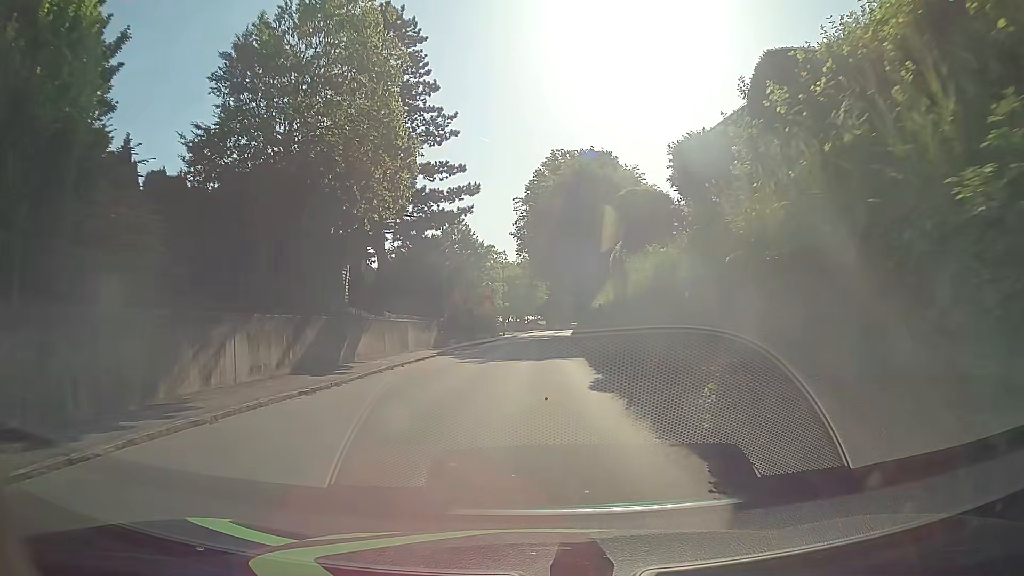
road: tertiary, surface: asphalt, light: Day
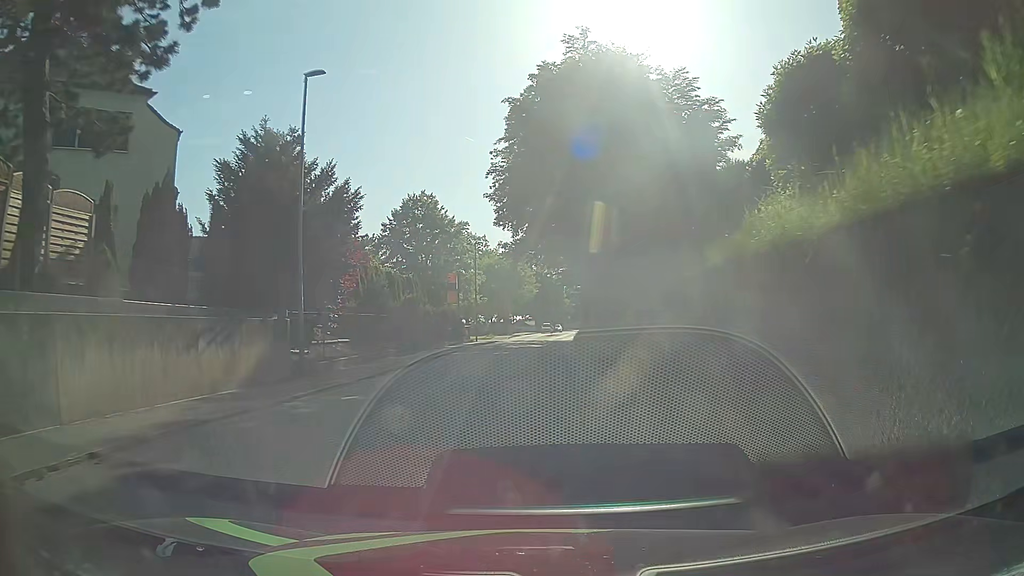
(0.0, +24.1) m; -1°
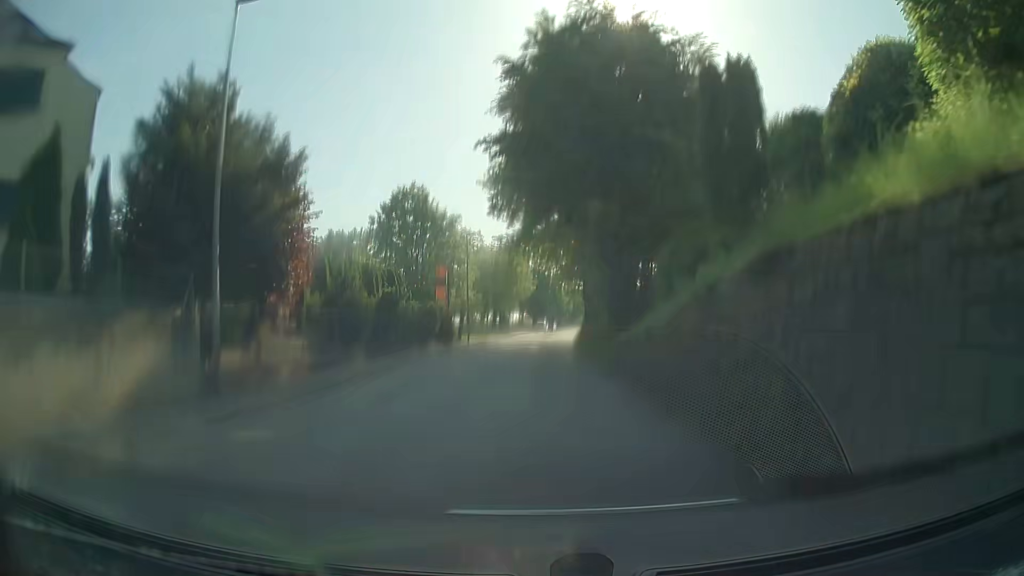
(+0.1, +4.8) m; +2°
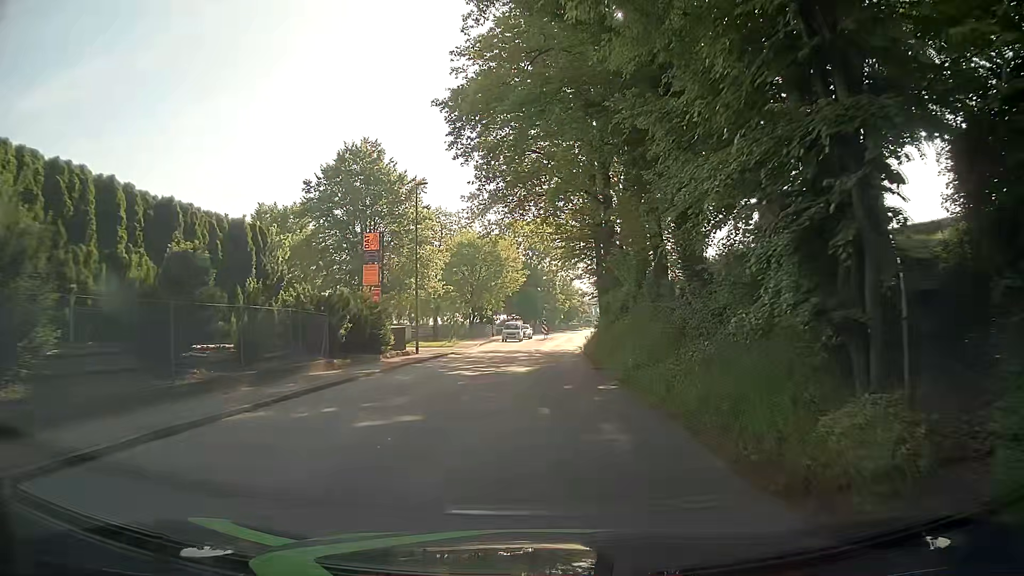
(-0.1, +19.1) m; -1°
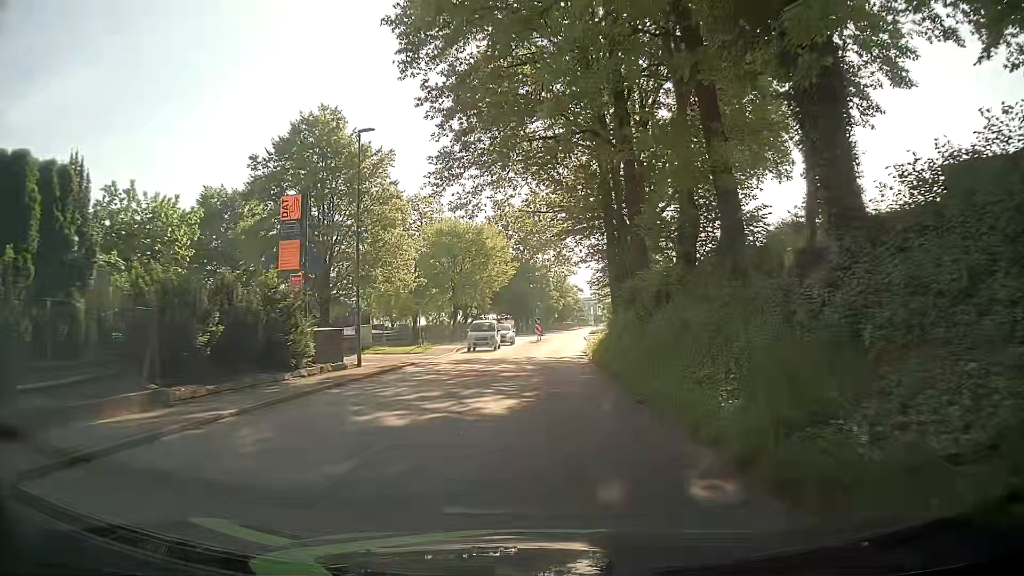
(+0.2, +9.6) m; +3°
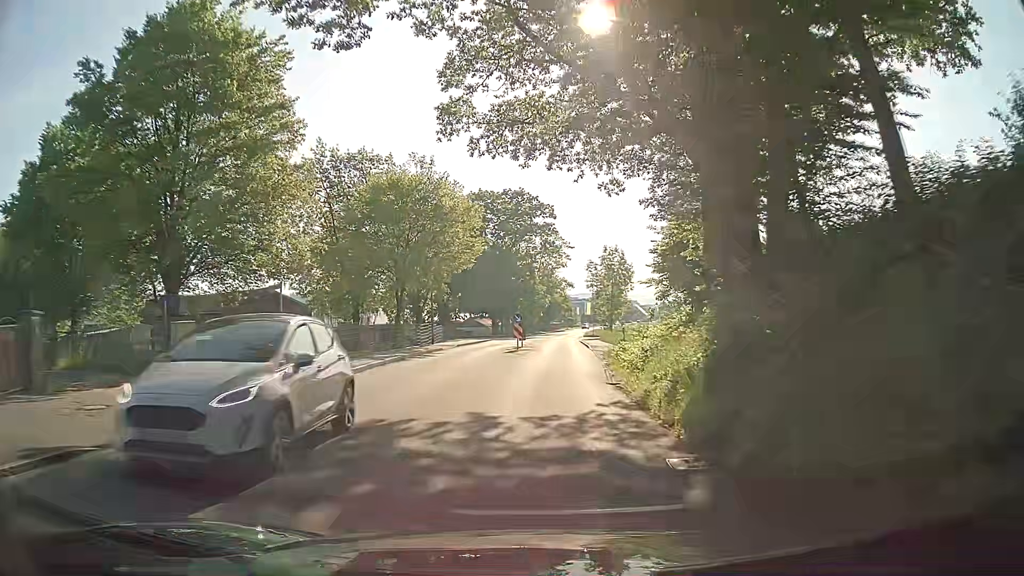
(-0.2, +19.2) m; -1°
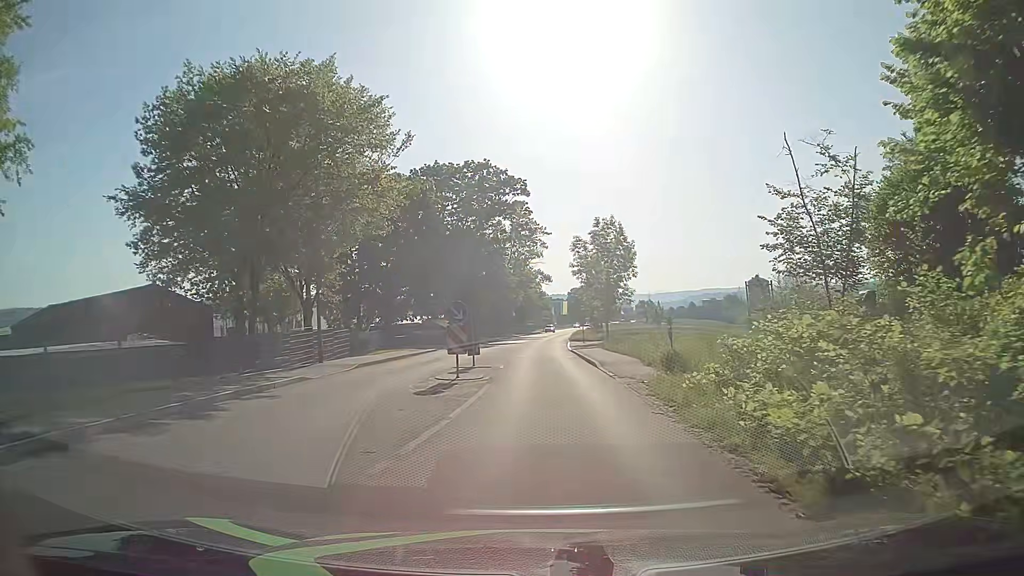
(+0.8, +19.1) m; +4°
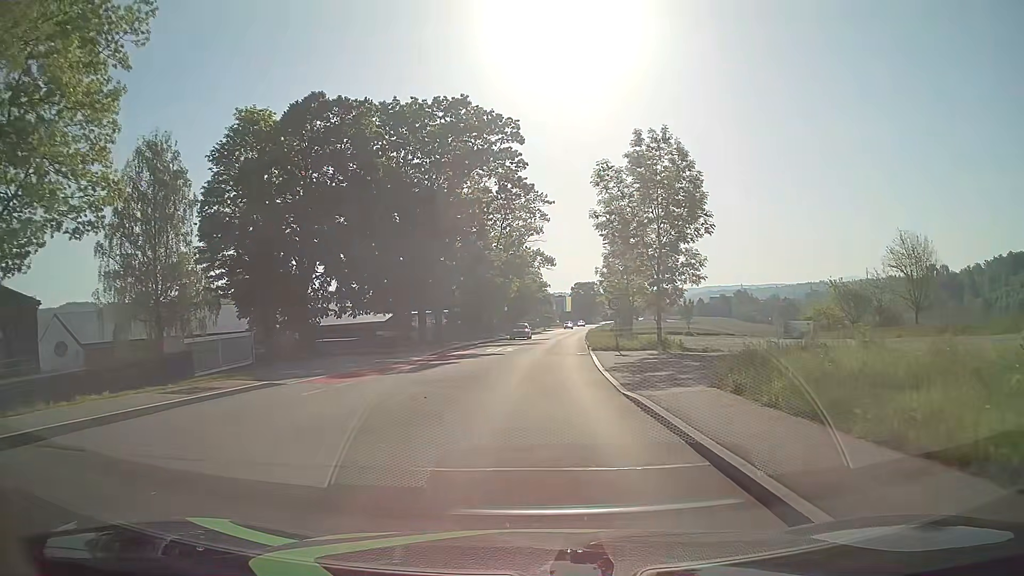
(+0.4, +24.1) m; +1°
(0, +10) (0, +20) (0, +30) (+1, +40) (+1, +50) (+2, +60) (+3, +70) (+3, +80) (+4, +90) (+5, +100) m
